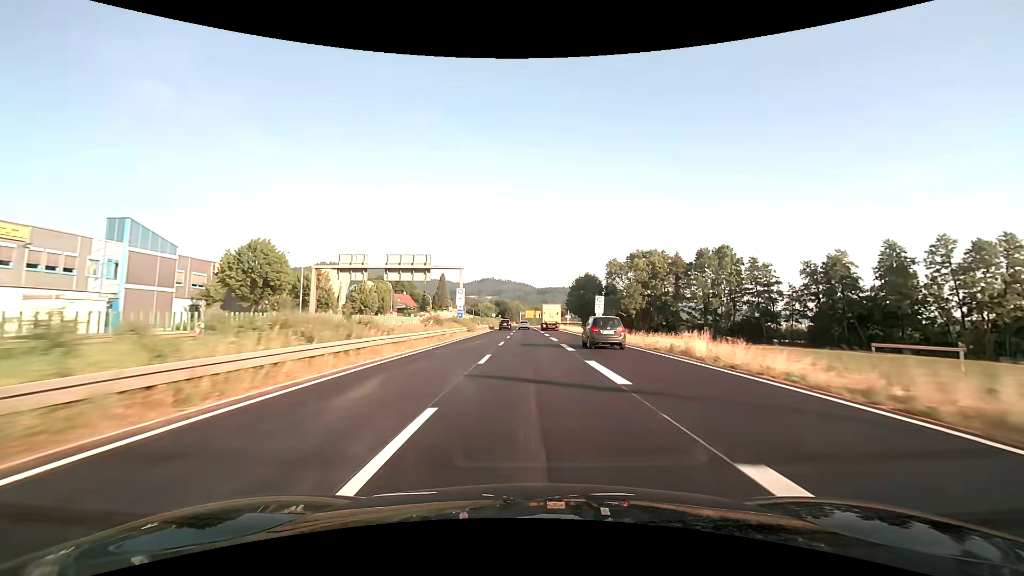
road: trunk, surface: asphalt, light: Day
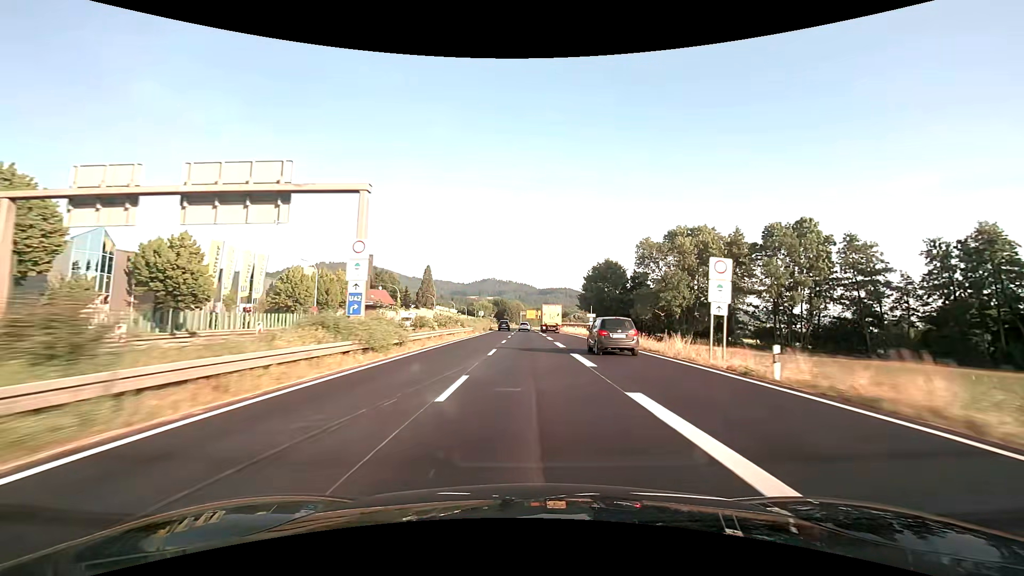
(-0.1, +31.2) m; 0°
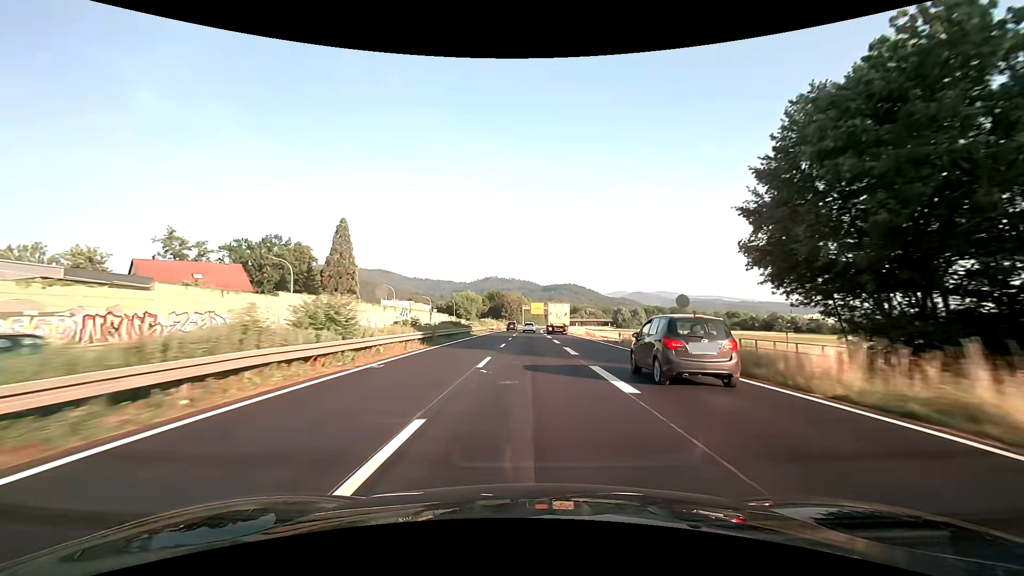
(-0.4, +77.5) m; 0°
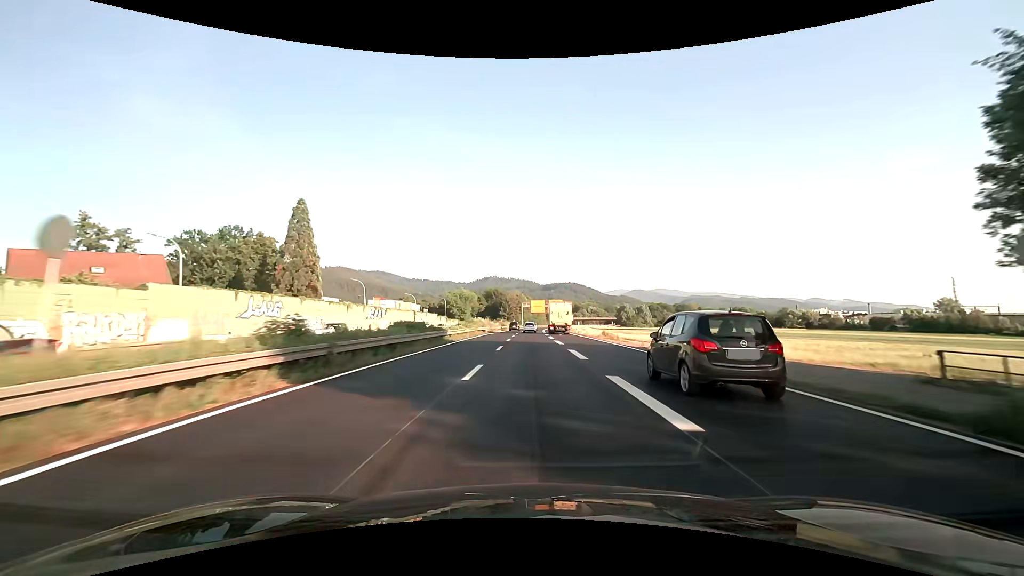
(0.0, +15.5) m; 0°
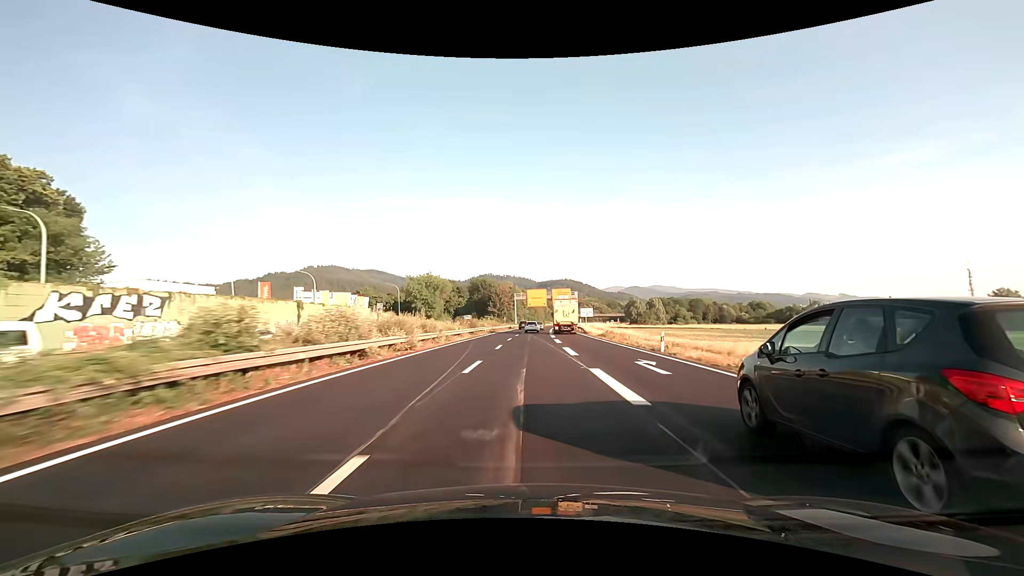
(+0.1, +46.3) m; 0°
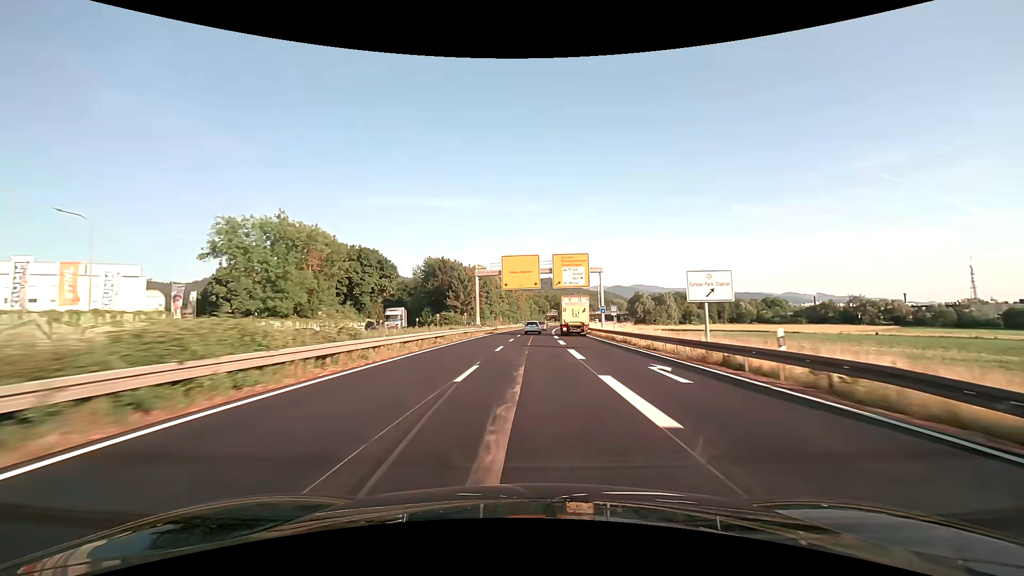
(+1.0, +61.6) m; +2°
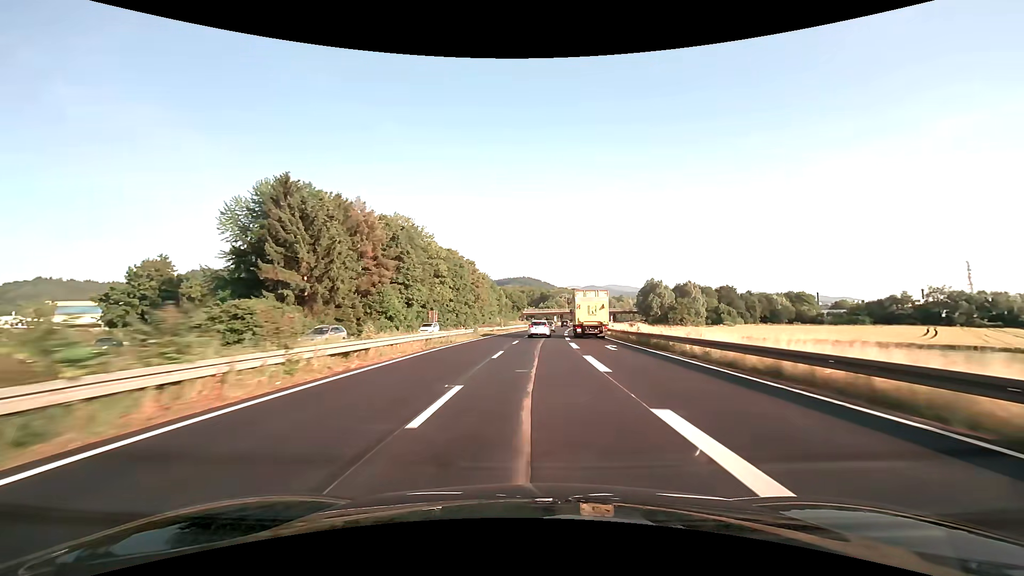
(+1.8, +76.9) m; +3°
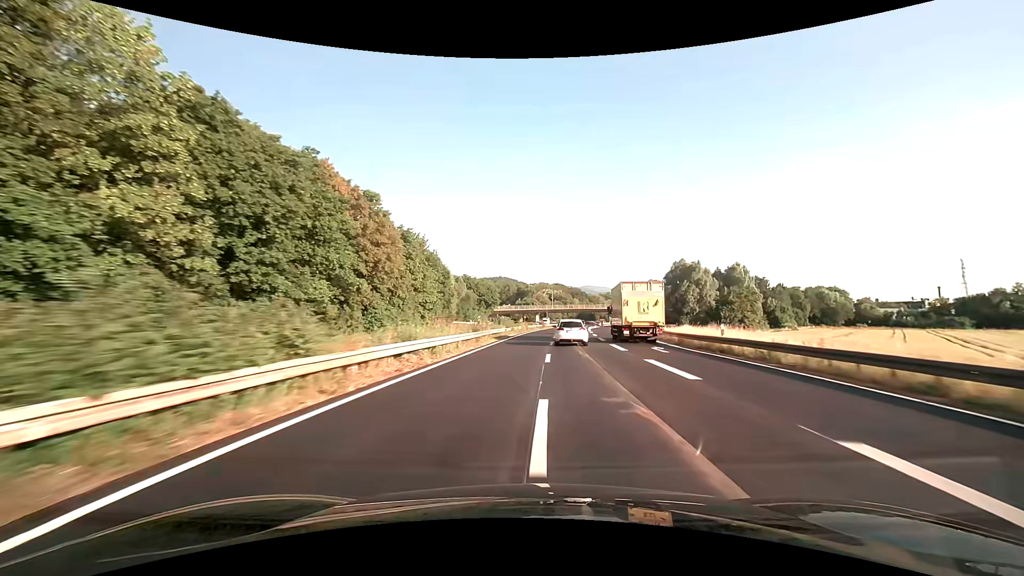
(+1.1, +61.8) m; +3°
(0, +10) (0, +20) (0, +30) (+1, +40) (+1, +50) (+2, +60) (+3, +70) (+4, +80) (+5, +90) (+6, +100) m
